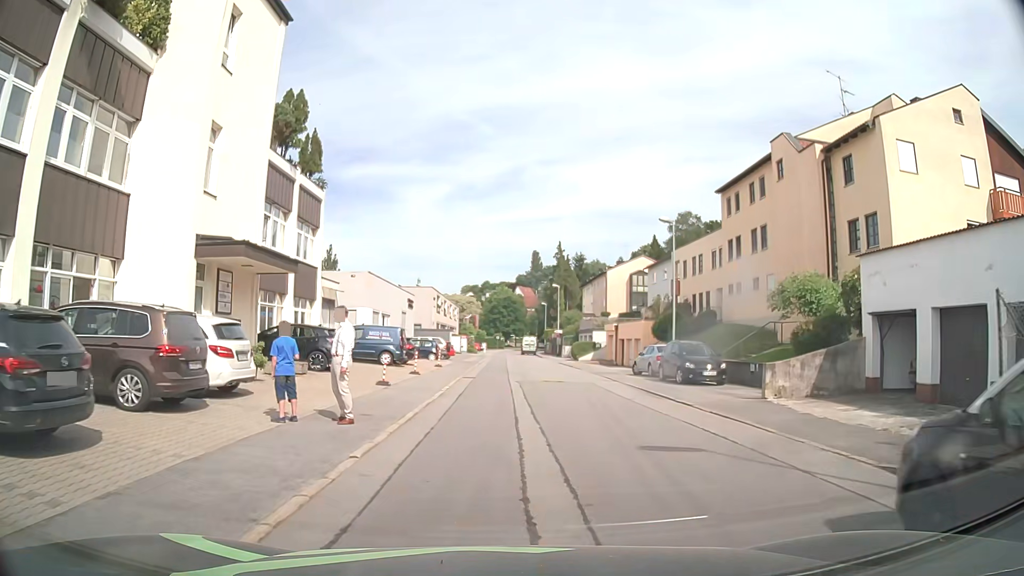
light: Day
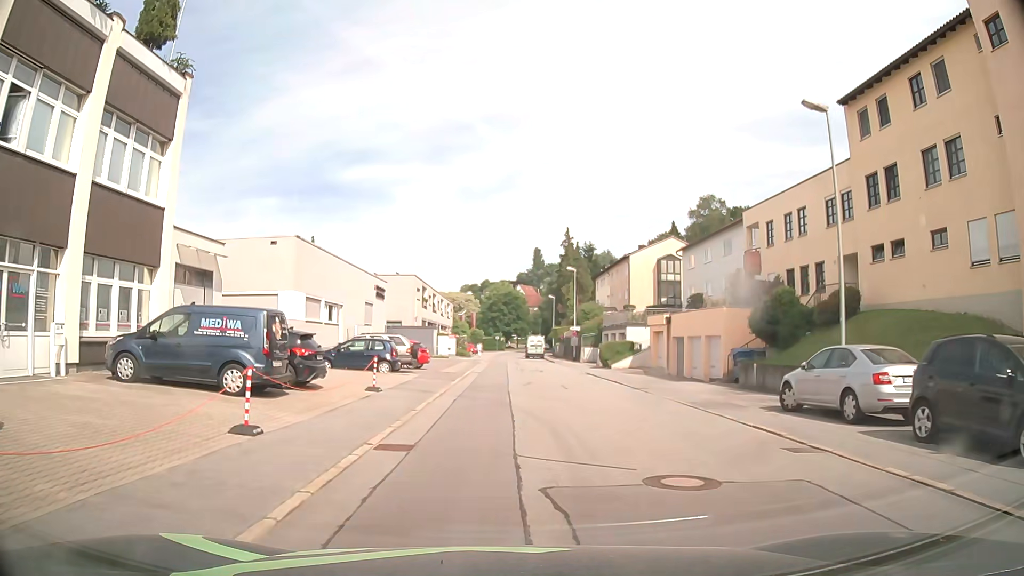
(-0.1, +17.8) m; 0°
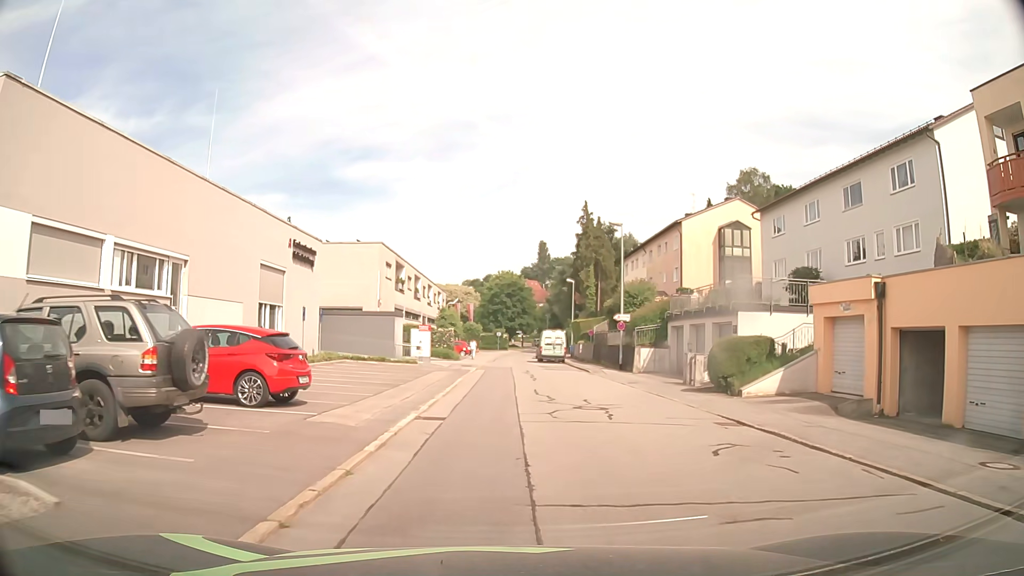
(-0.3, +22.3) m; 0°
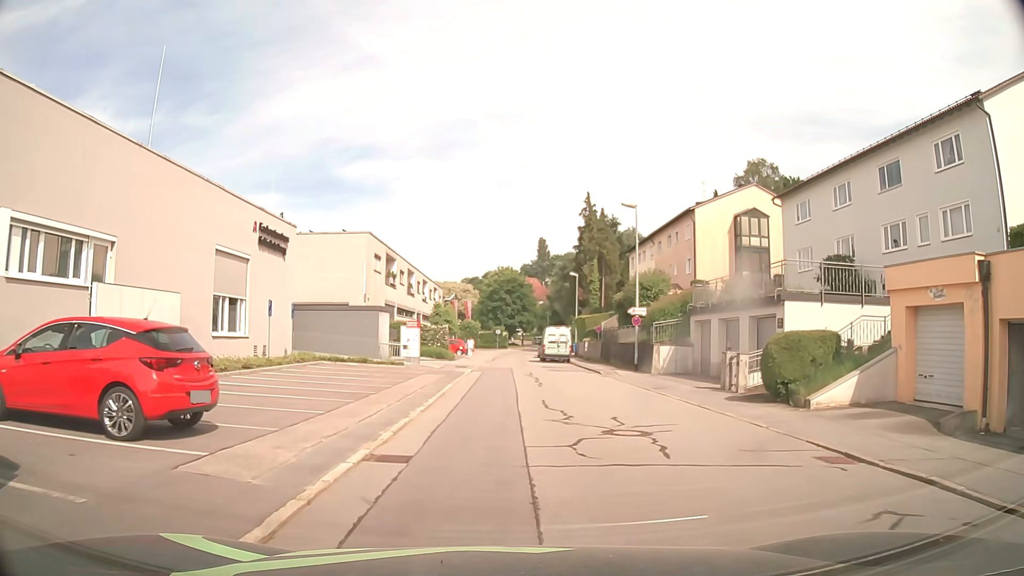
(0.0, +4.5) m; -1°
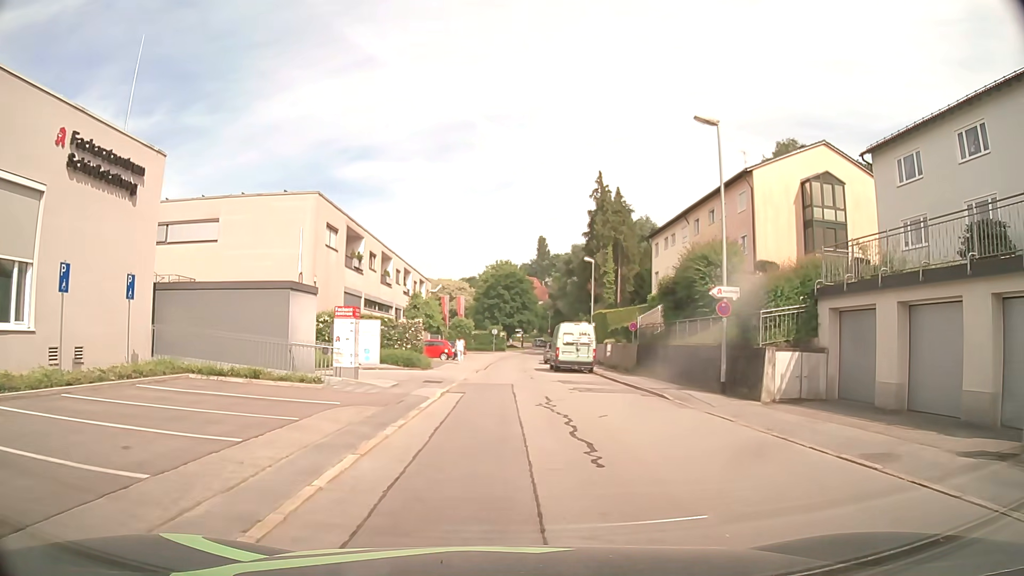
(0.0, +13.5) m; 0°
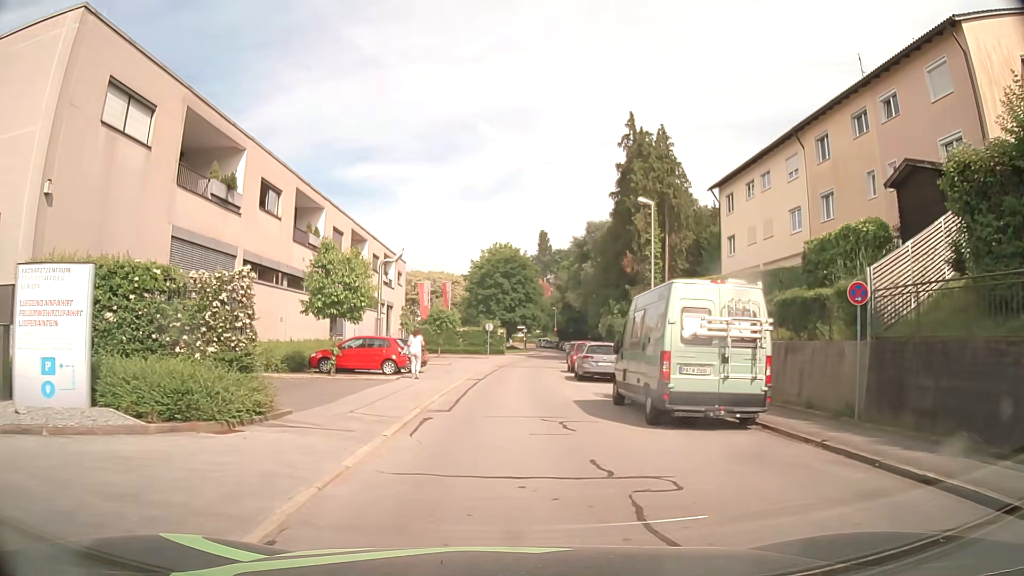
(0.0, +22.4) m; 0°
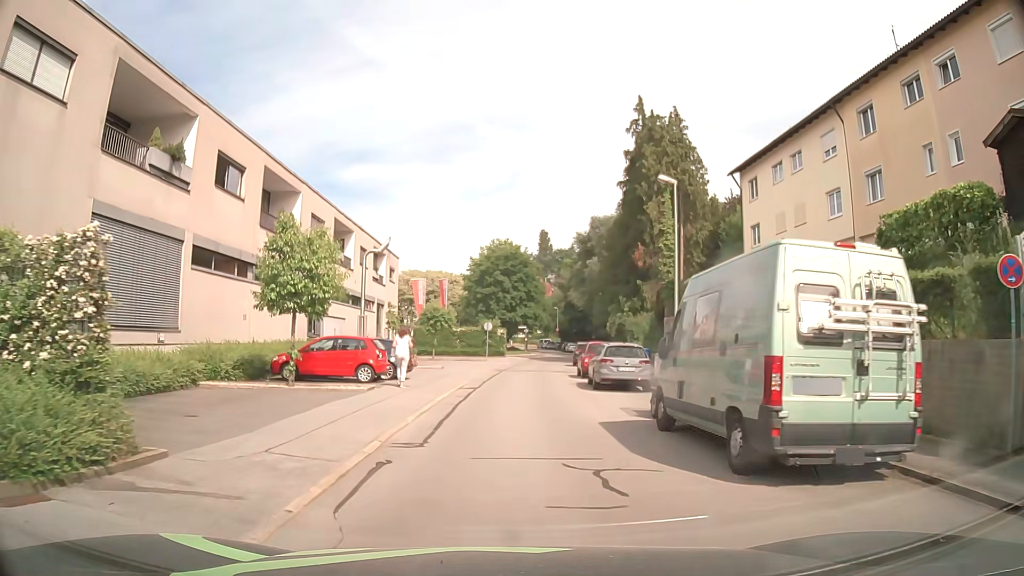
(0.0, +4.5) m; 0°
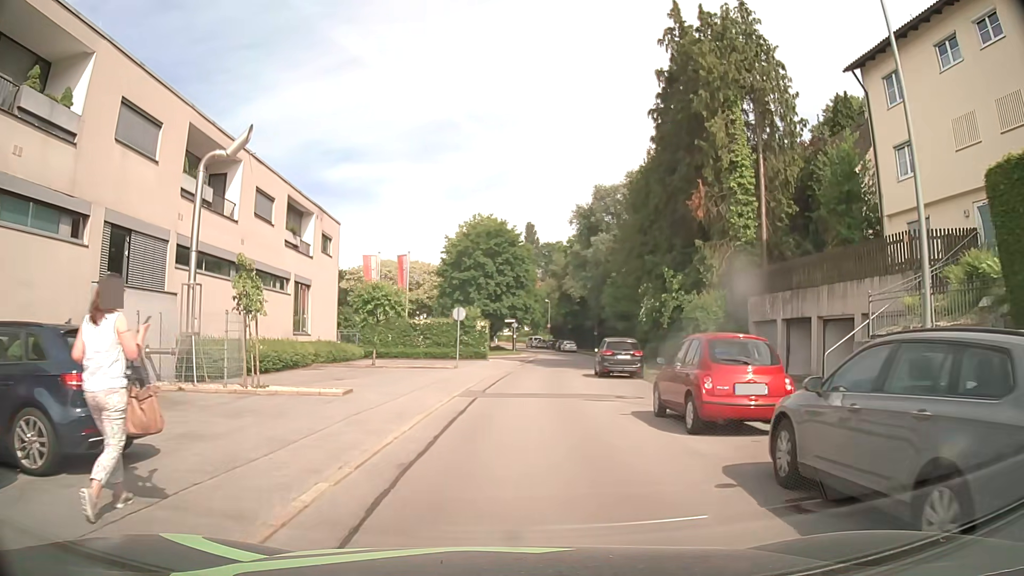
(+0.1, +17.8) m; +1°
(0, +10) (+1, +20) (+1, +30) (+2, +40) (+3, +50) (+4, +60) (+5, +70) (+5, +80) (+5, +90) (+4, +100) m
